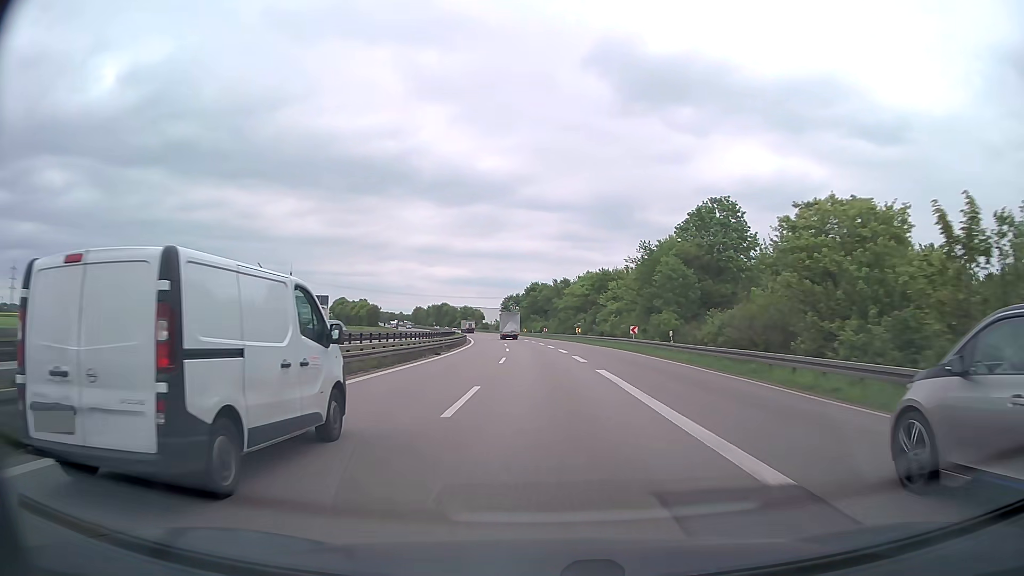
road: trunk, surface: asphalt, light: Day
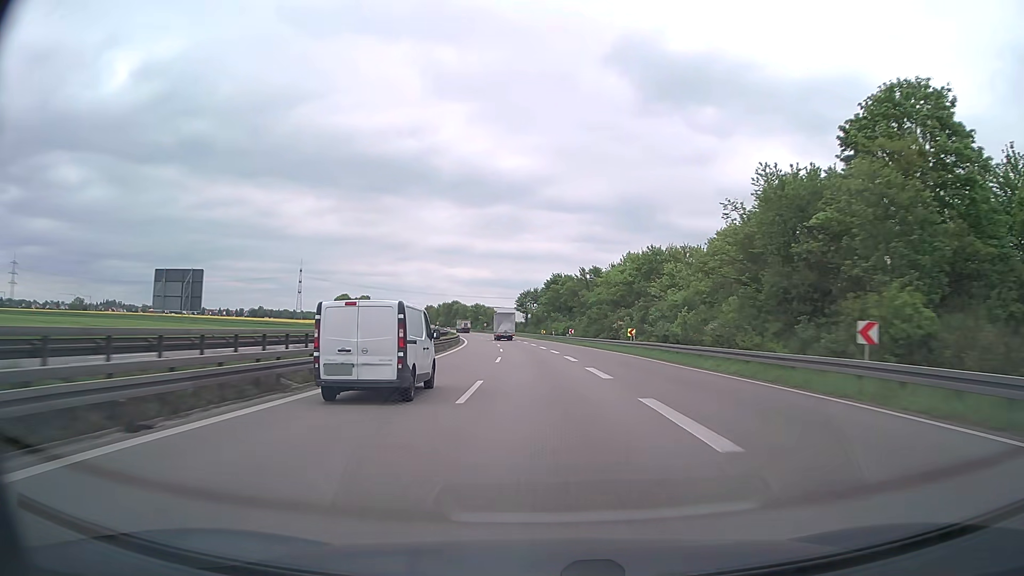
(-0.6, +33.9) m; -2°
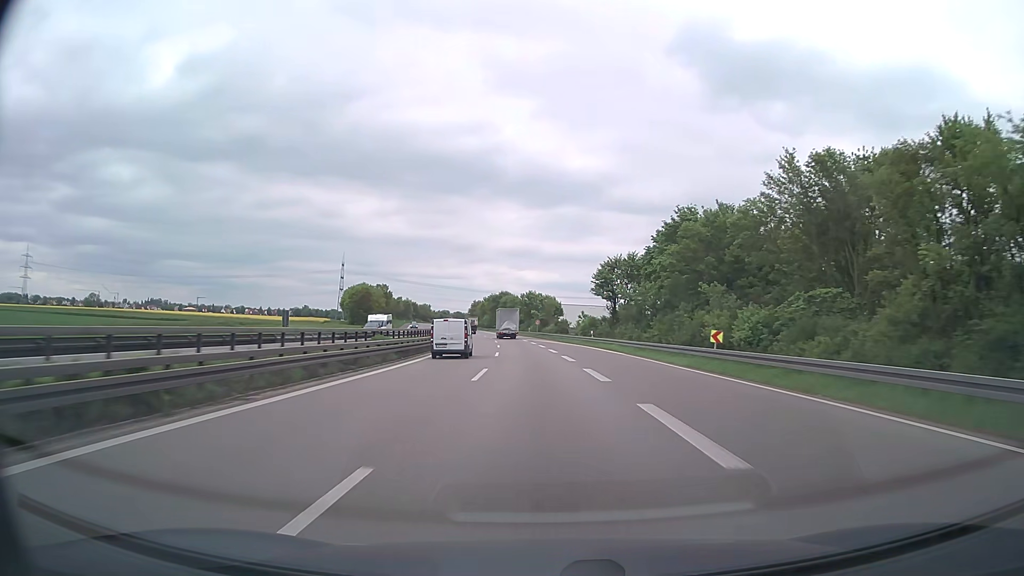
(-4.6, +84.5) m; -6°
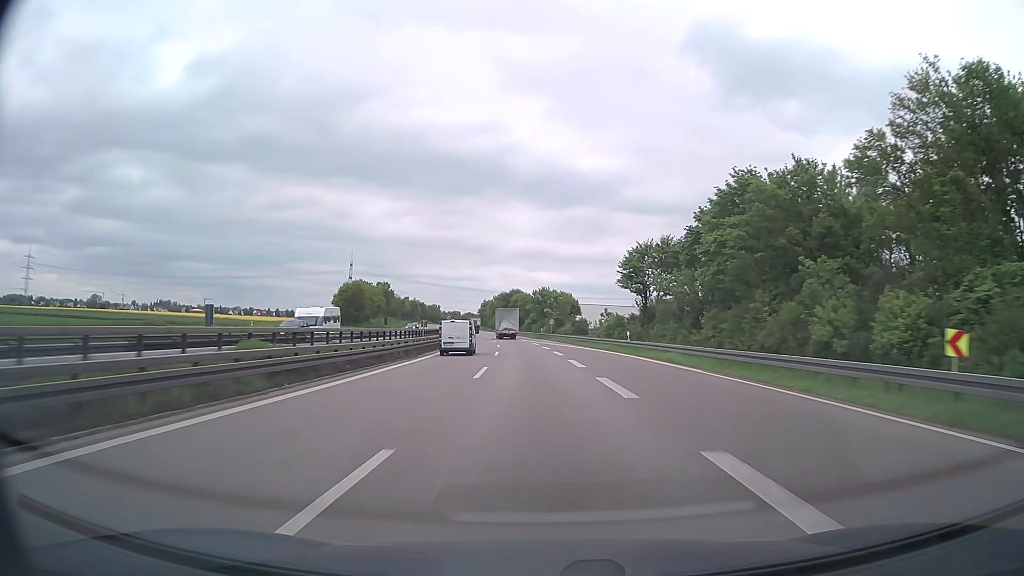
(-0.2, +17.0) m; -1°
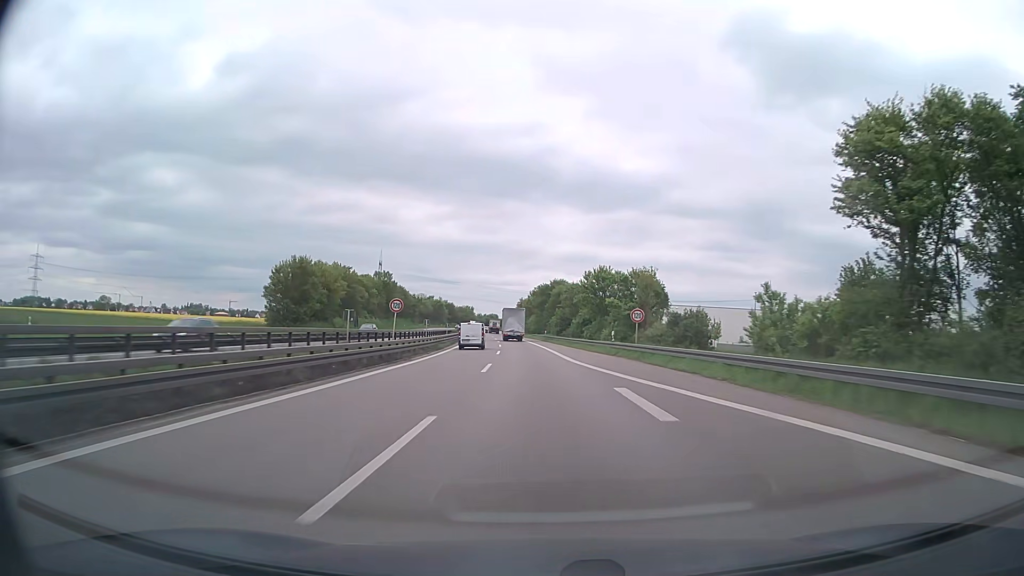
(-1.7, +51.2) m; -4°
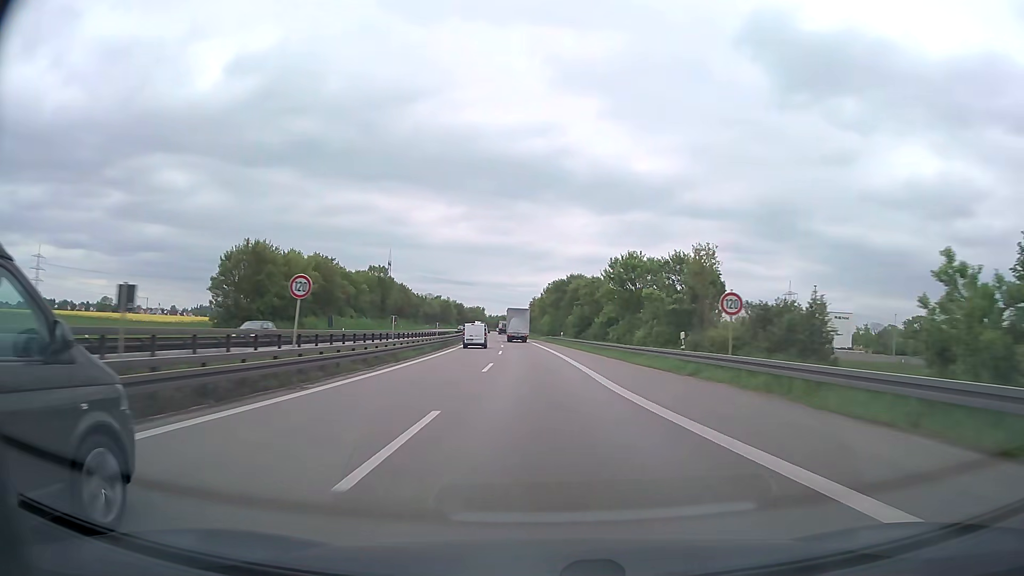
(-0.2, +17.2) m; -1°
